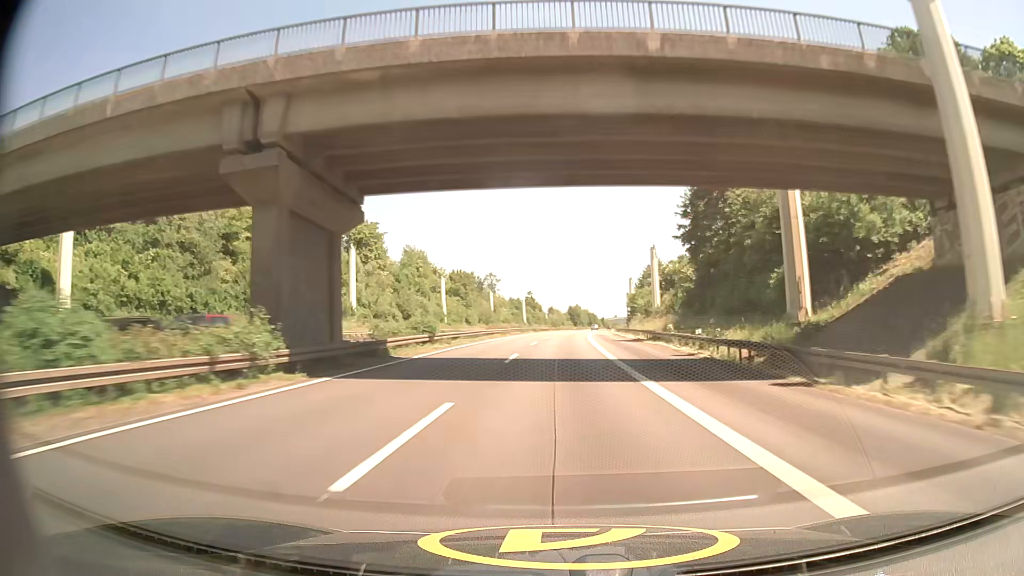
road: motorway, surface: asphalt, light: Day
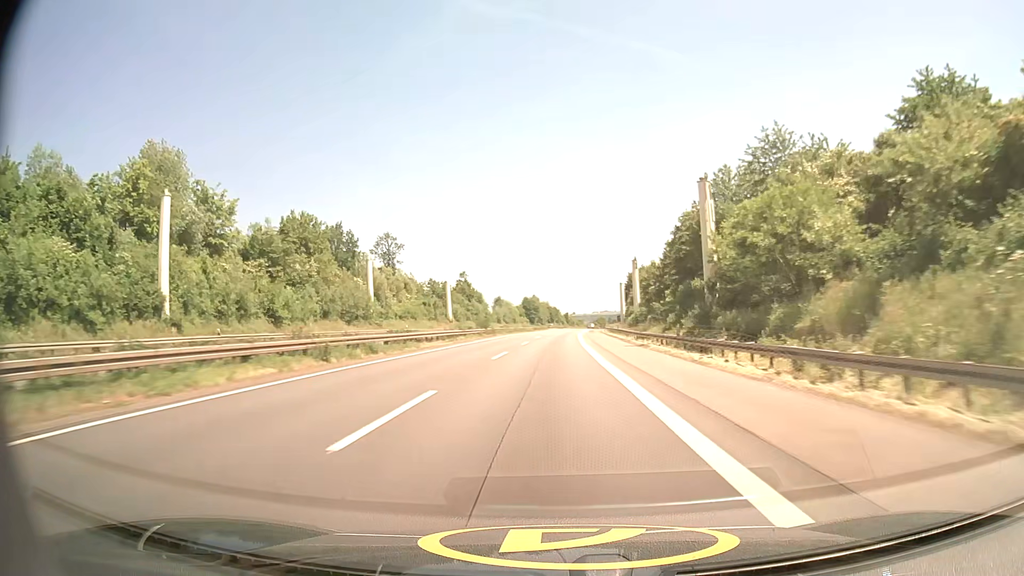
(+2.8, +88.1) m; +3°
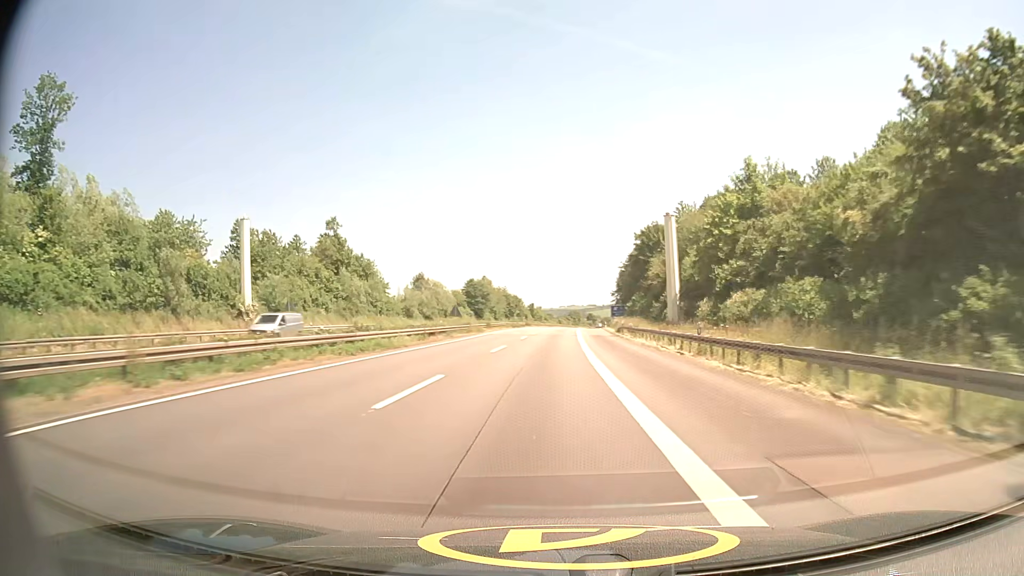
(+2.2, +86.3) m; +3°
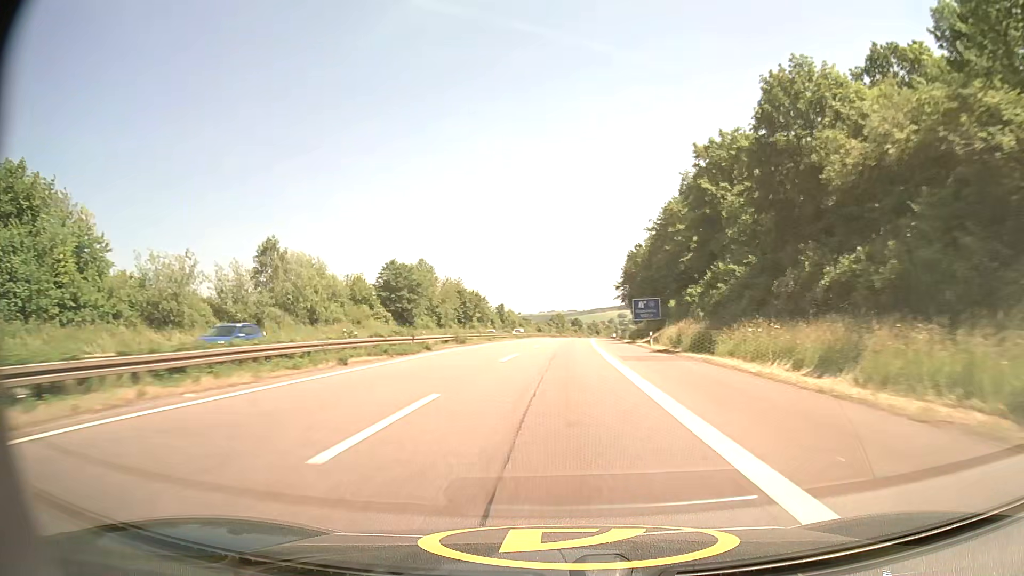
(+1.0, +68.1) m; +2°
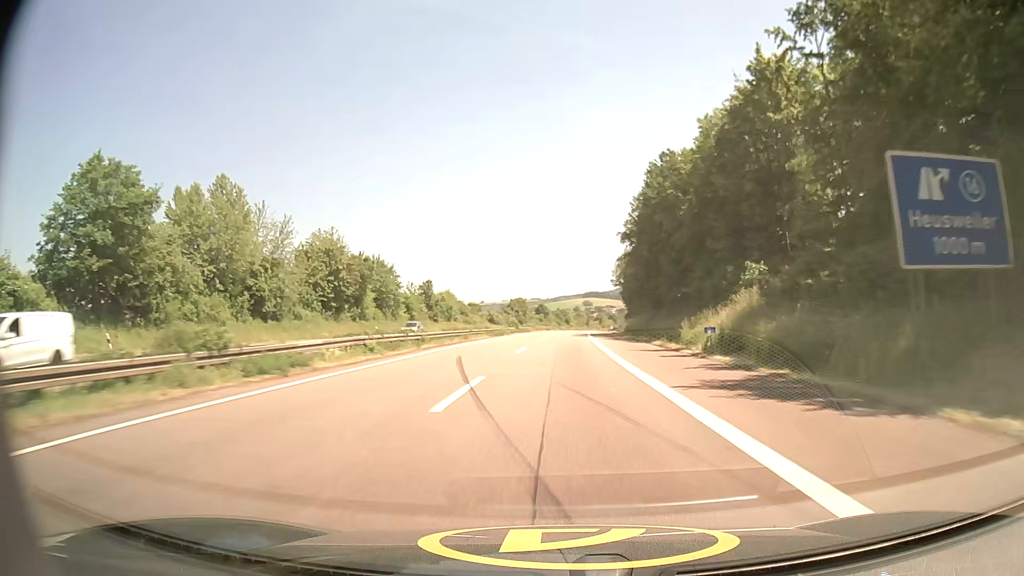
(+1.7, +67.6) m; +3°
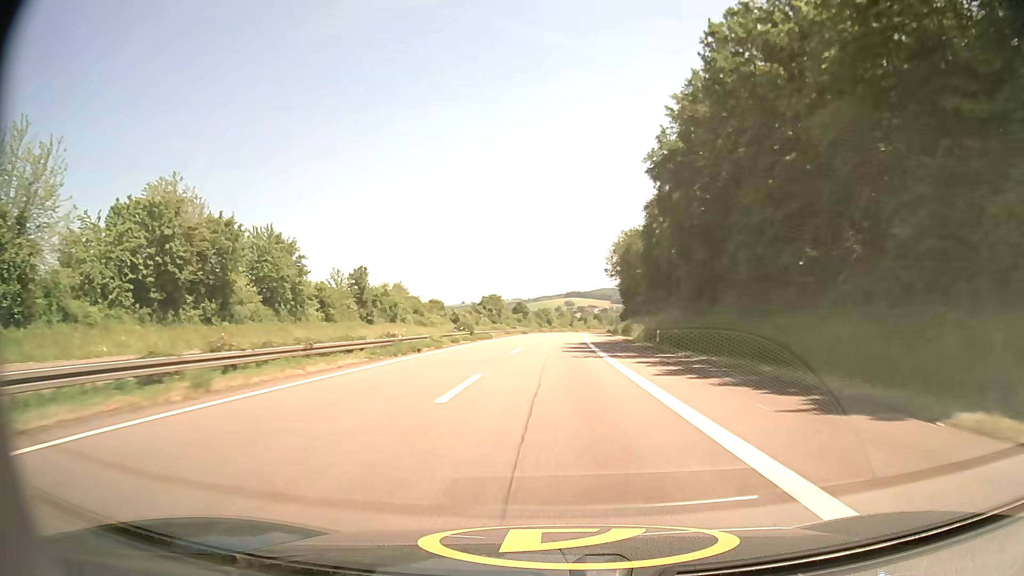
(+0.4, +34.1) m; +1°
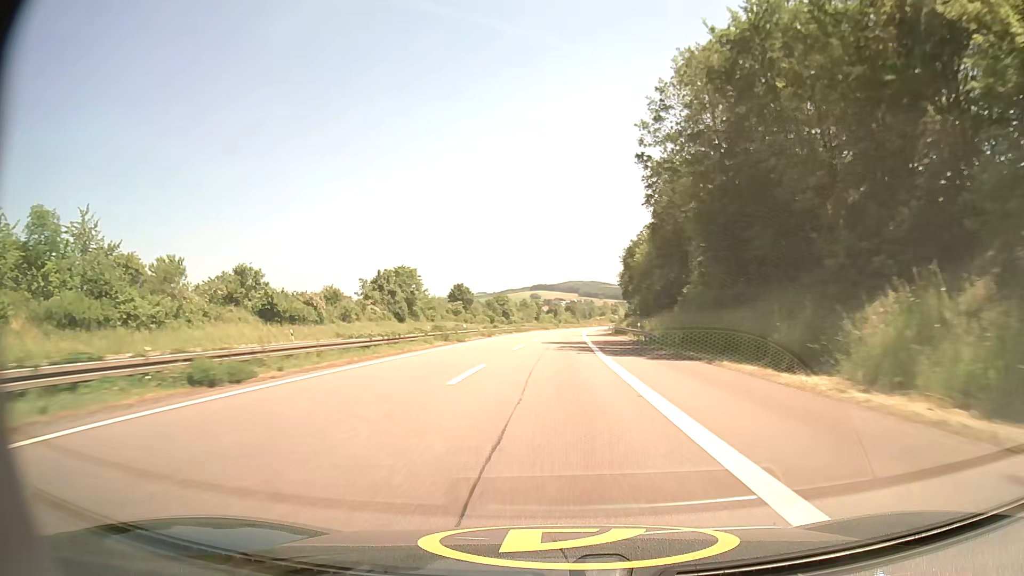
(+2.6, +86.1) m; +3°
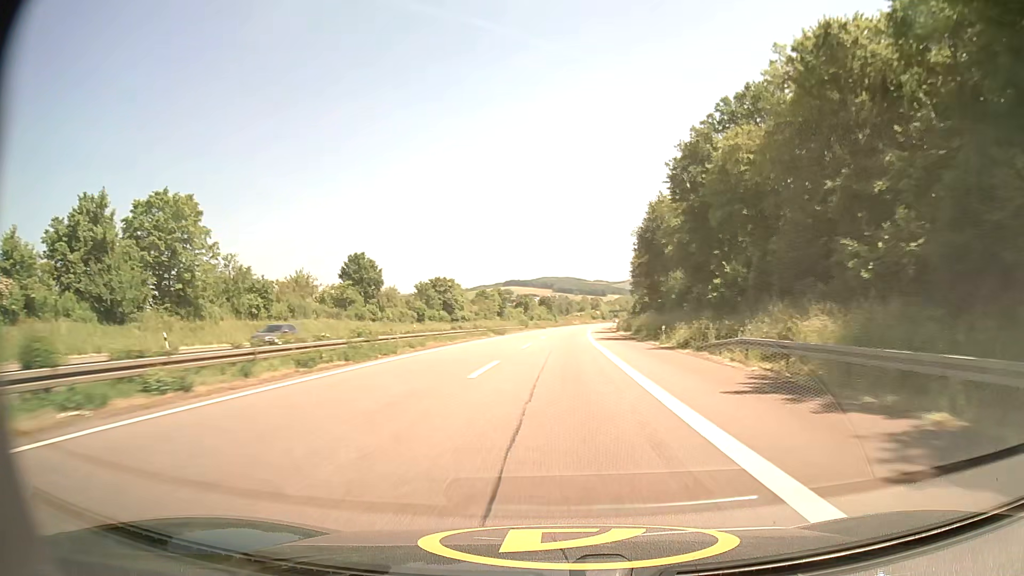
(+1.4, +69.6) m; +2°
(0, +10) (0, +20) (0, +30) (+1, +40) (+1, +50) (+1, +60) (+2, +70) (+3, +80) (+3, +90) (+4, +100) m
